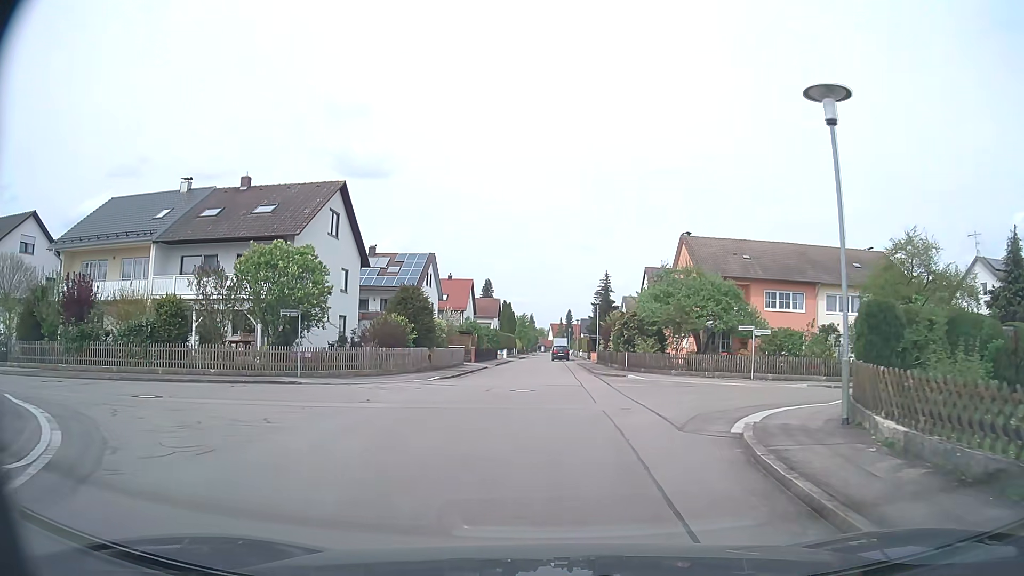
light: Day
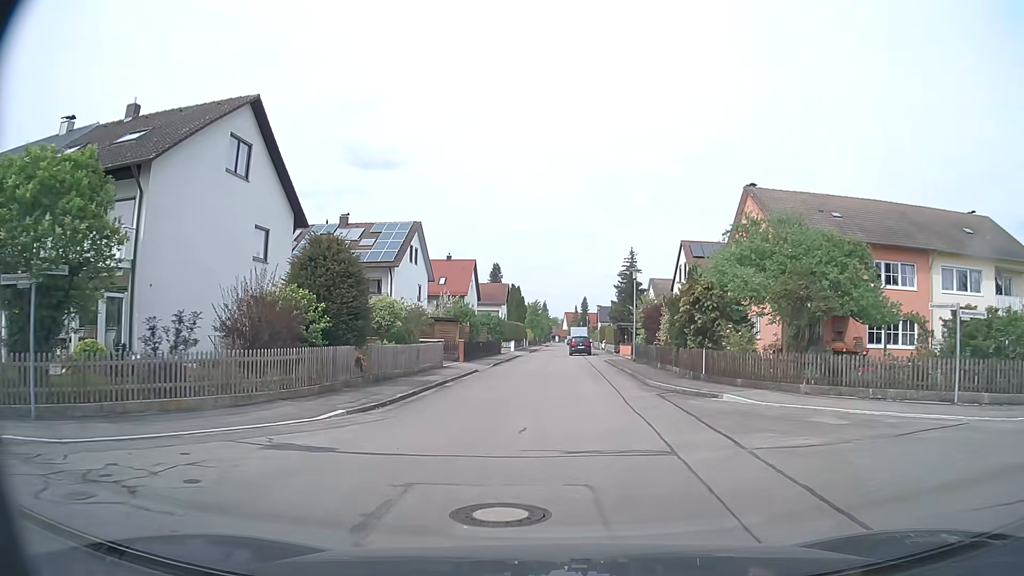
(-0.1, +14.0) m; -1°
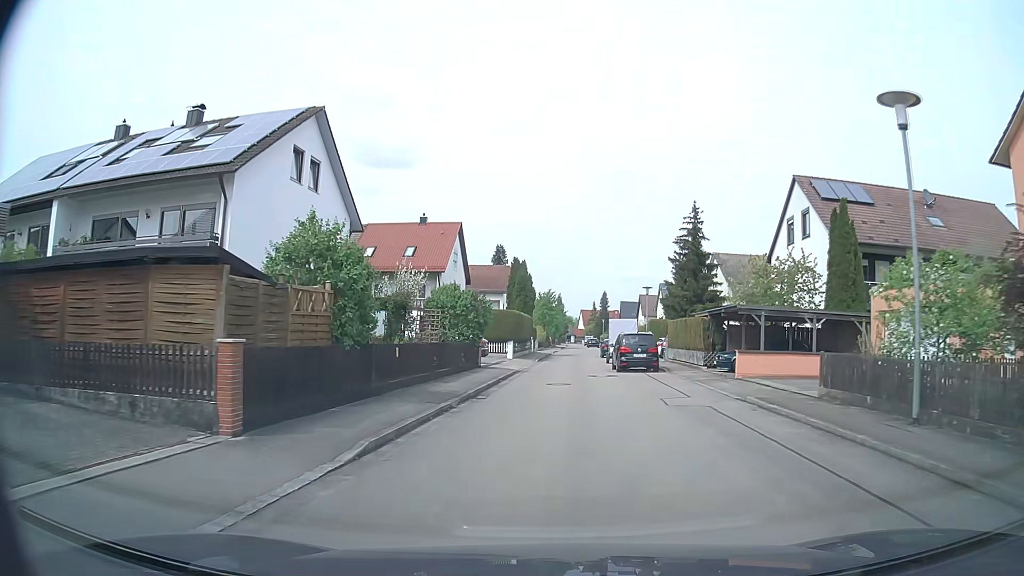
(-0.5, +27.5) m; -2°
(0, +10) (0, +20) (+1, +30) (+1, +40) (+2, +50) (+2, +60) (+3, +70) (+3, +80) (+4, +90) (+4, +100) m
